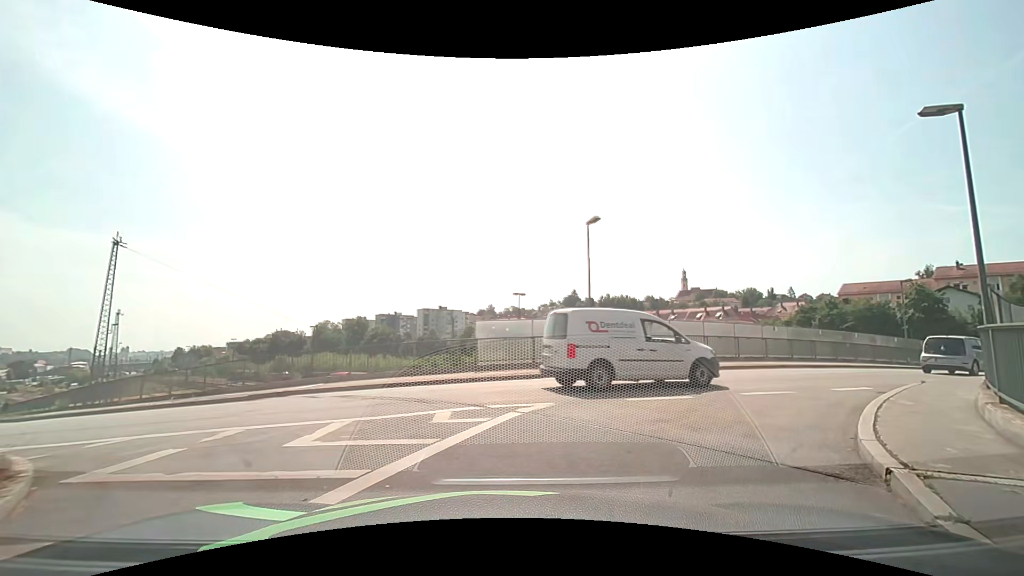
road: unclassified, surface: asphalt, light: Day
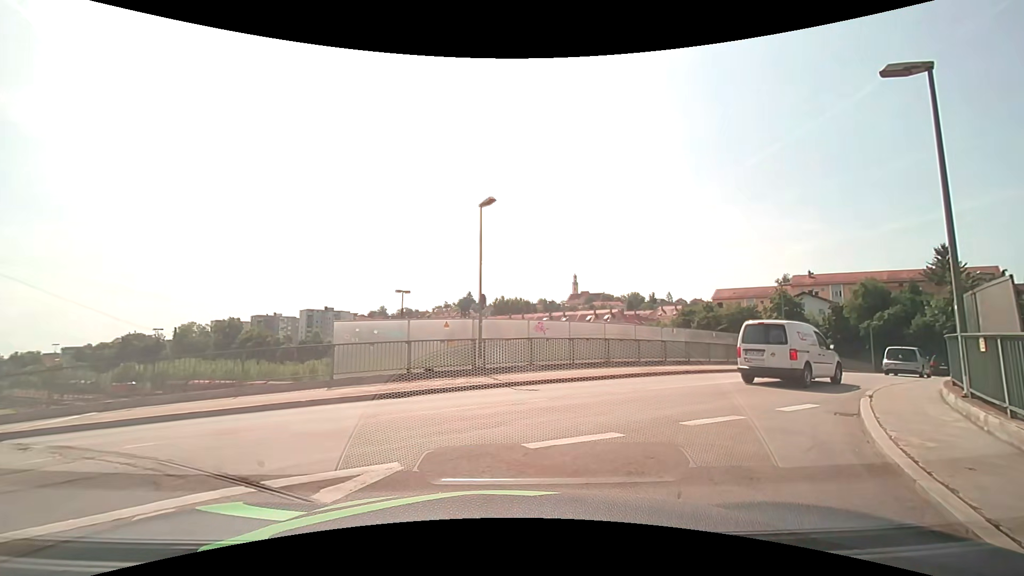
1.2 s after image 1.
(+0.4, +3.7) m; +12°
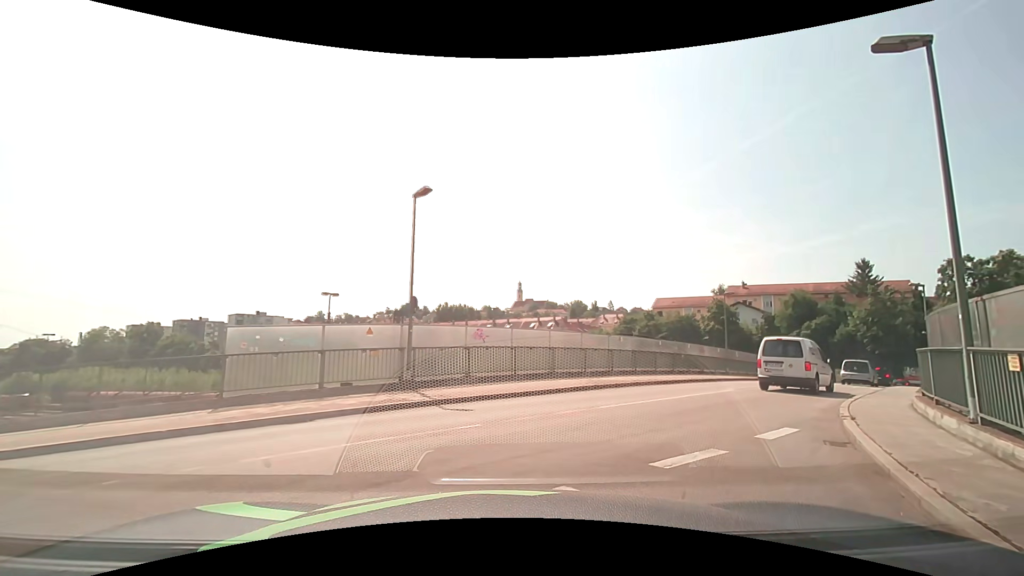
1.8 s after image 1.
(+0.1, +2.2) m; +8°
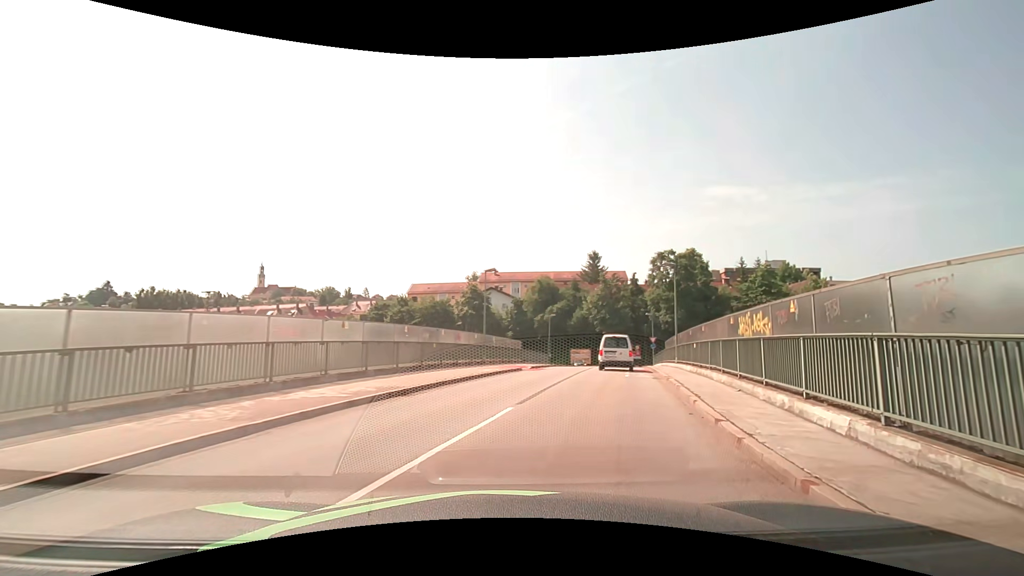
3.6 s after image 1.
(+2.0, +8.9) m; +27°
